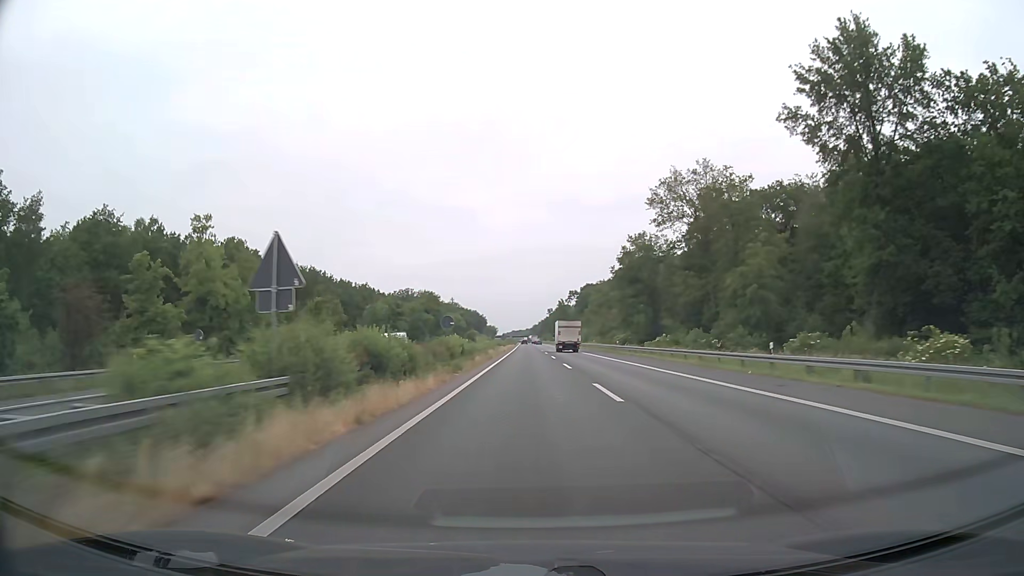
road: motorway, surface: asphalt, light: Day
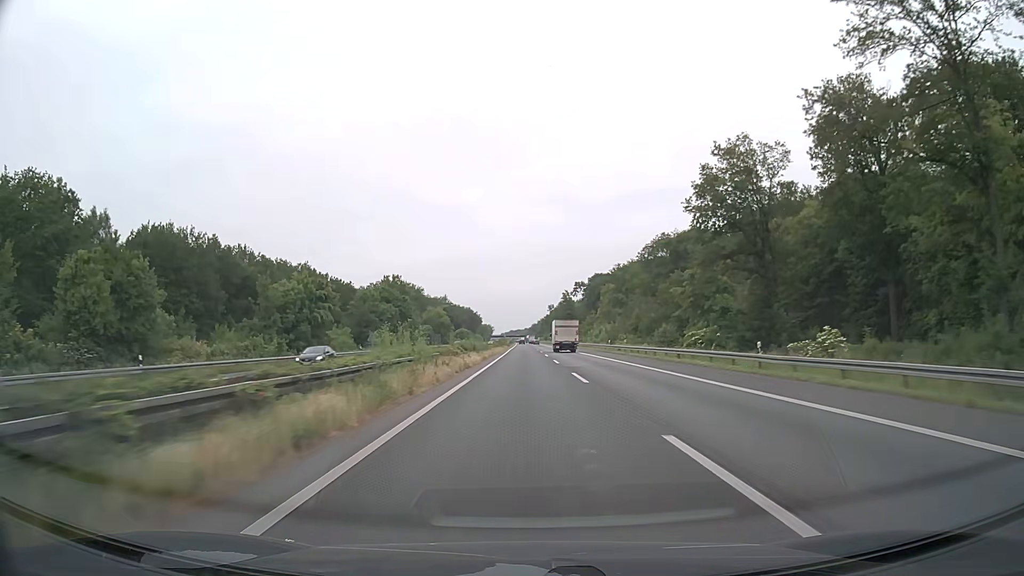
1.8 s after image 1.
(+0.1, +47.4) m; 0°
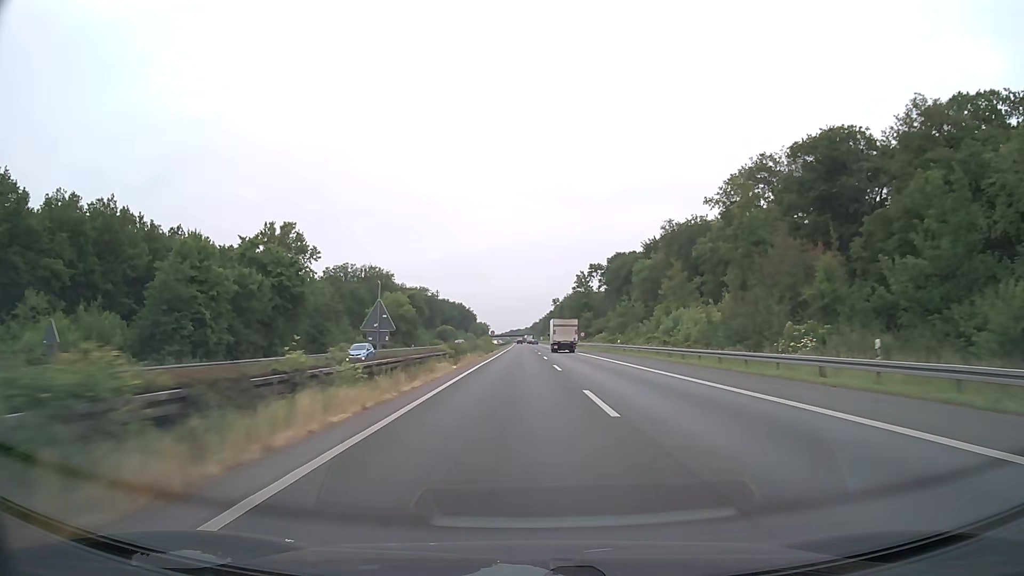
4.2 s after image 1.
(+0.2, +63.3) m; 0°
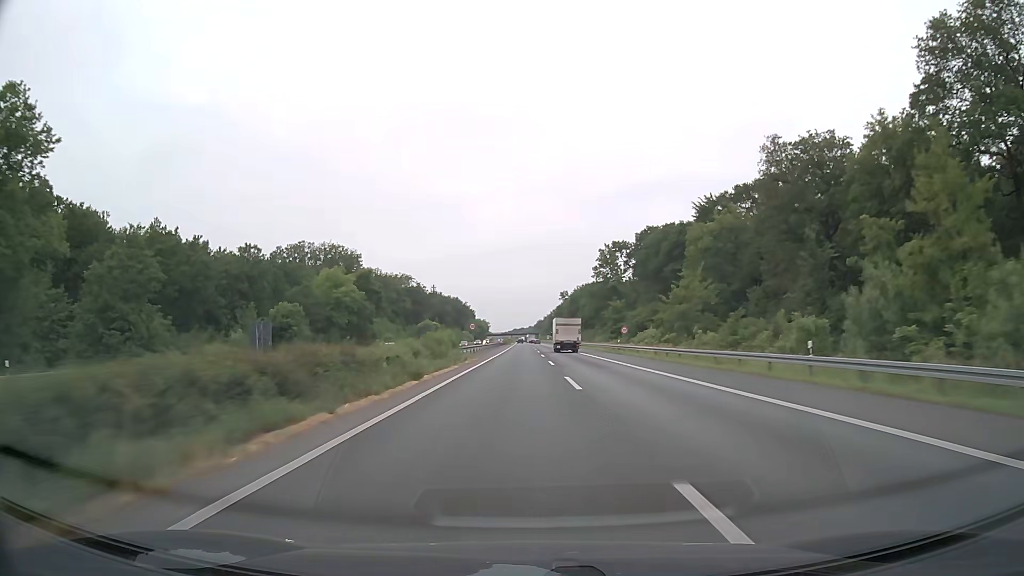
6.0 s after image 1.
(-0.1, +47.6) m; 0°
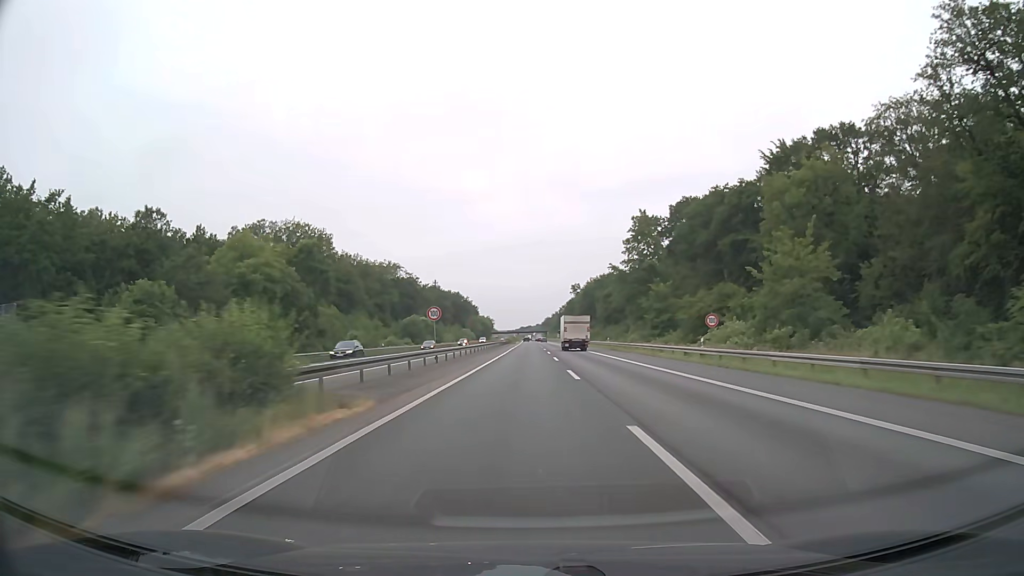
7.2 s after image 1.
(-0.2, +31.7) m; -1°
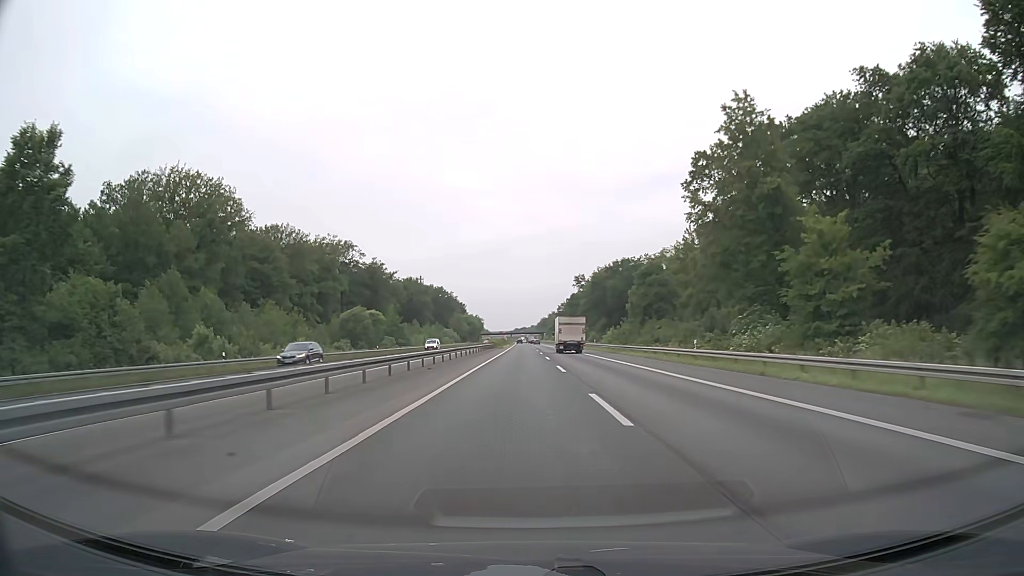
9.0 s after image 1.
(+0.2, +47.5) m; +1°
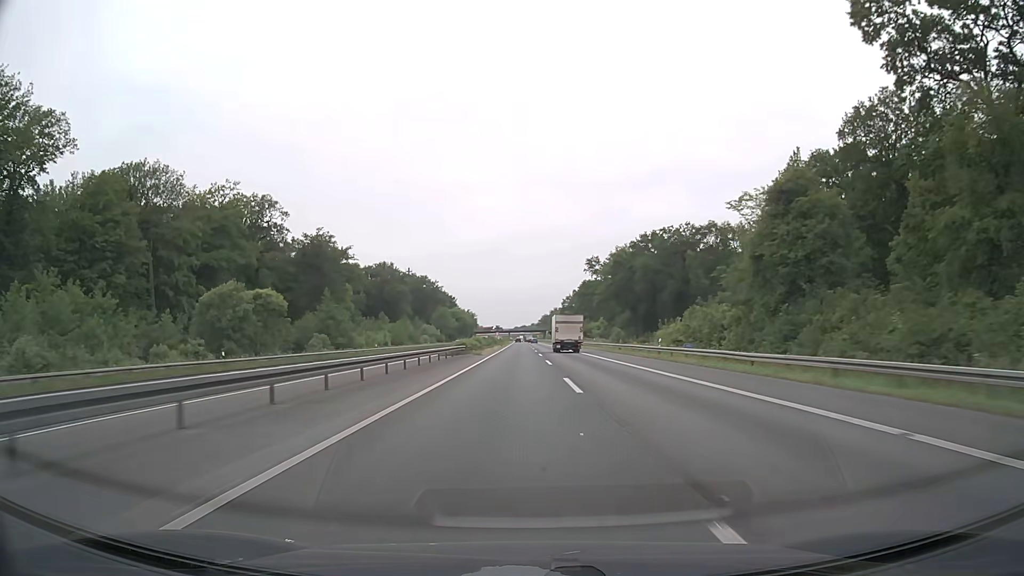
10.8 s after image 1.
(0.0, +47.4) m; 0°
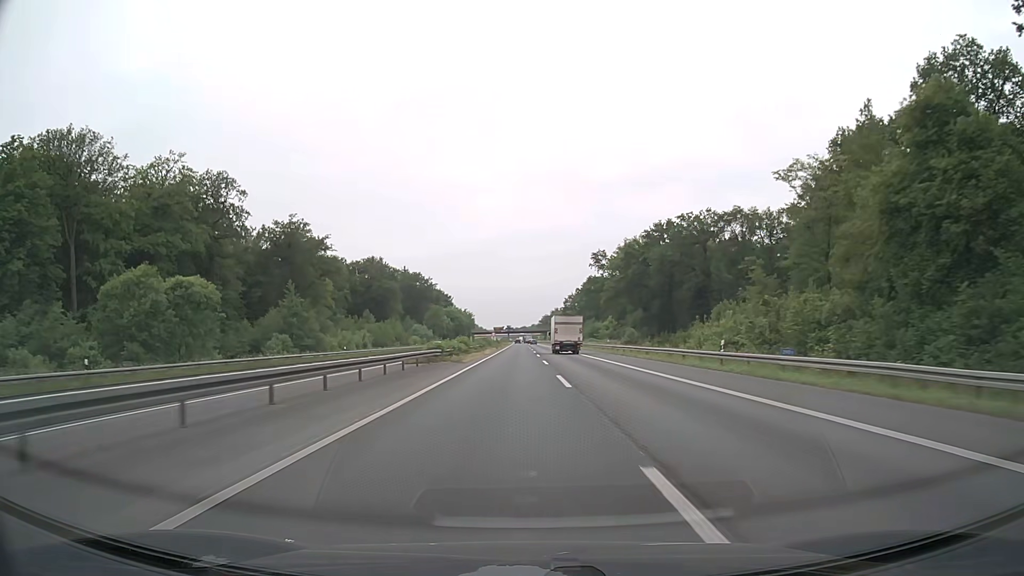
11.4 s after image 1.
(0.0, +15.8) m; 0°
(0, +10) (0, +20) (0, +30) (0, +40) (0, +50) (0, +60) (+1, +70) (+1, +80) (+1, +90) (+1, +100) m
